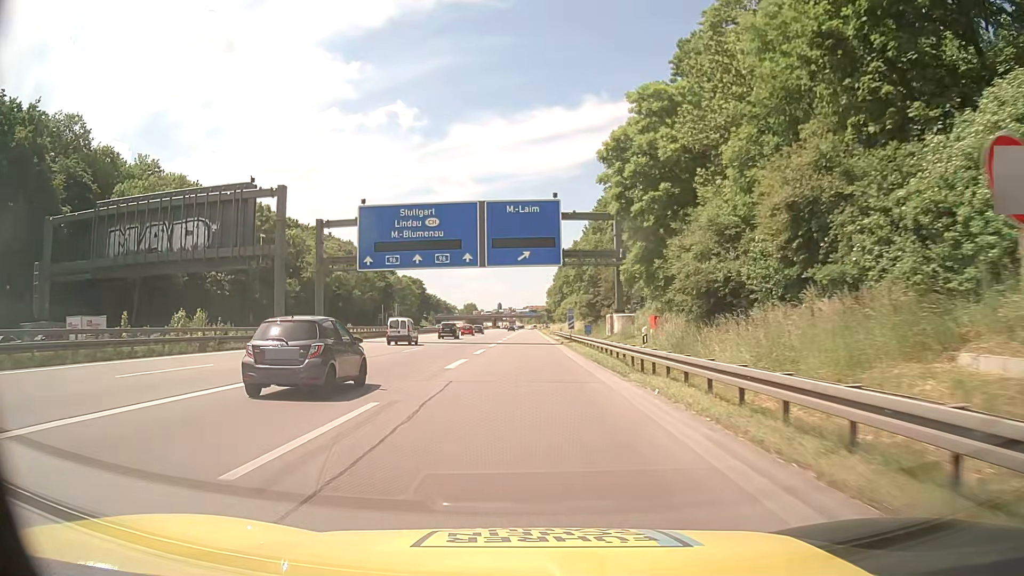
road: motorway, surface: asphalt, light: Day
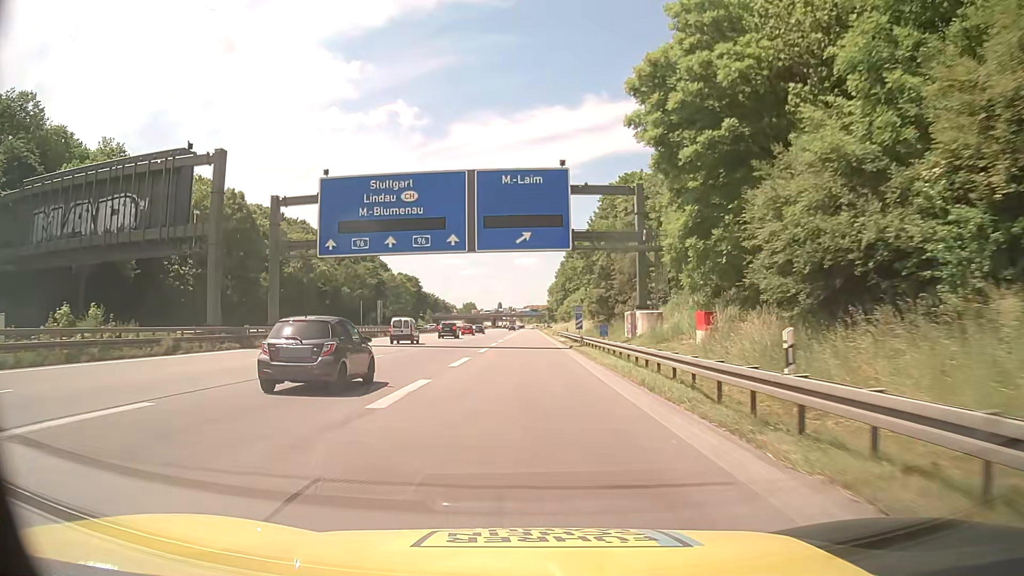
(0.0, +10.5) m; 0°
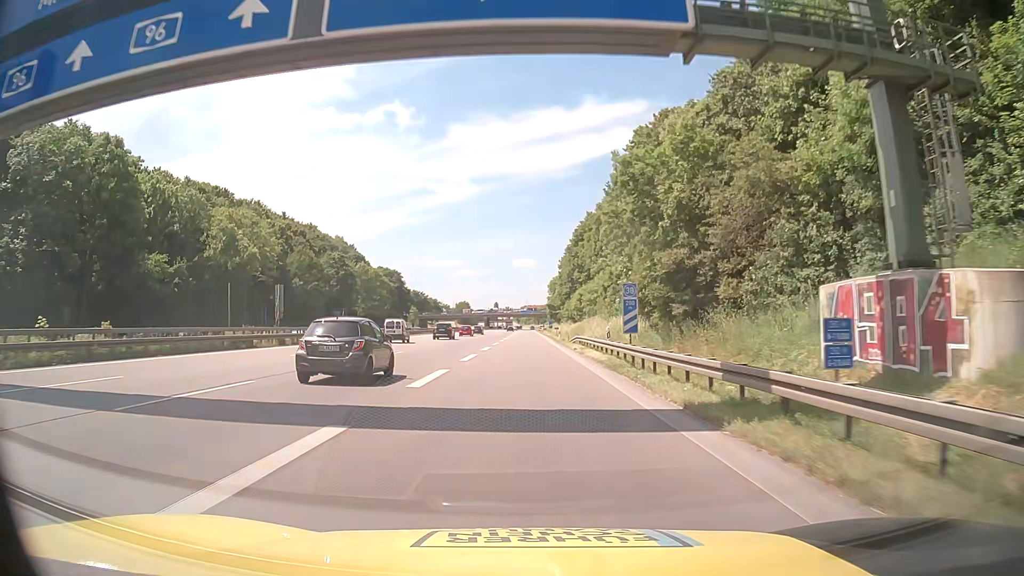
(+0.1, +31.4) m; 0°
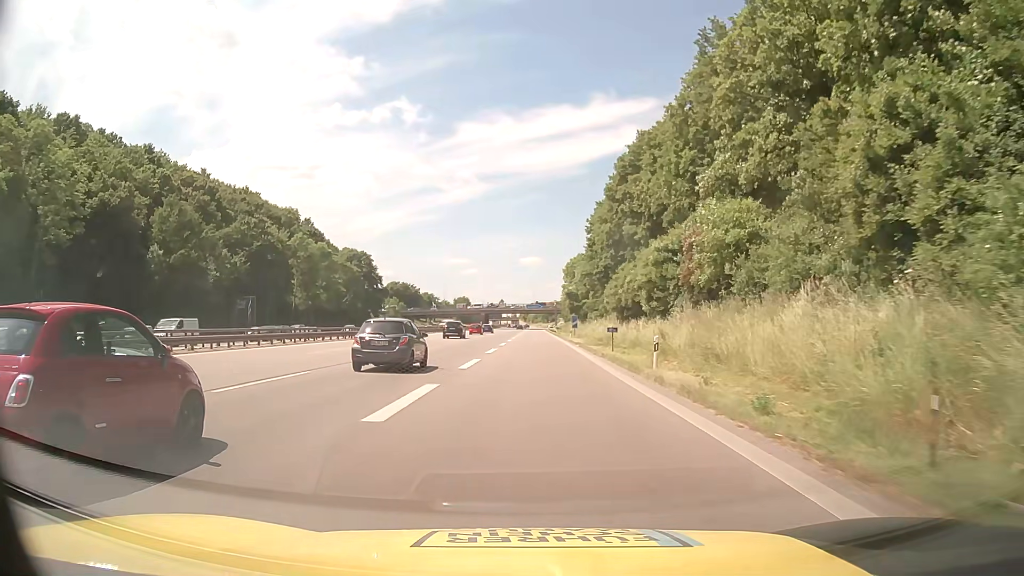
(0.0, +52.2) m; -1°
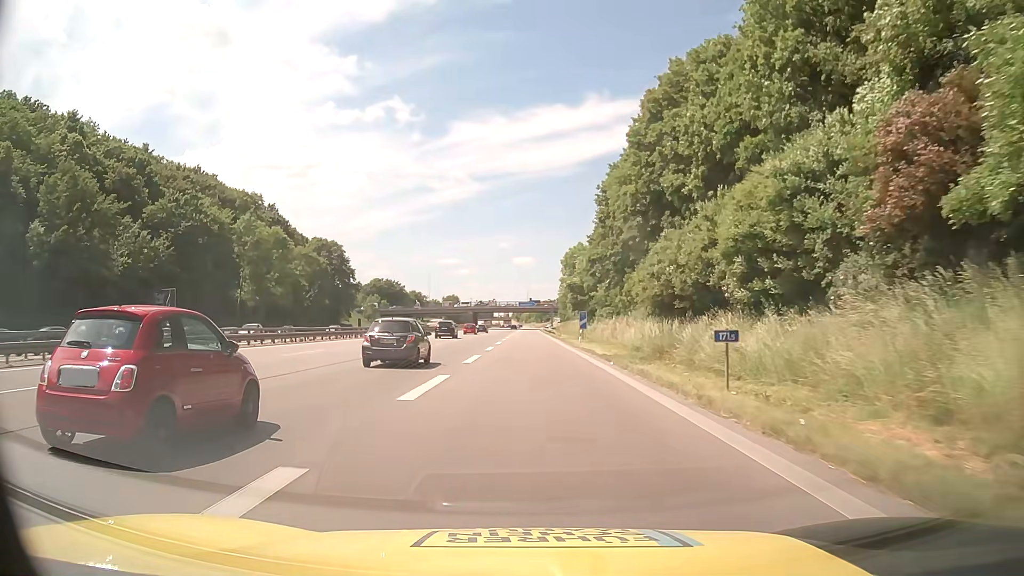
(+0.1, +20.9) m; 0°
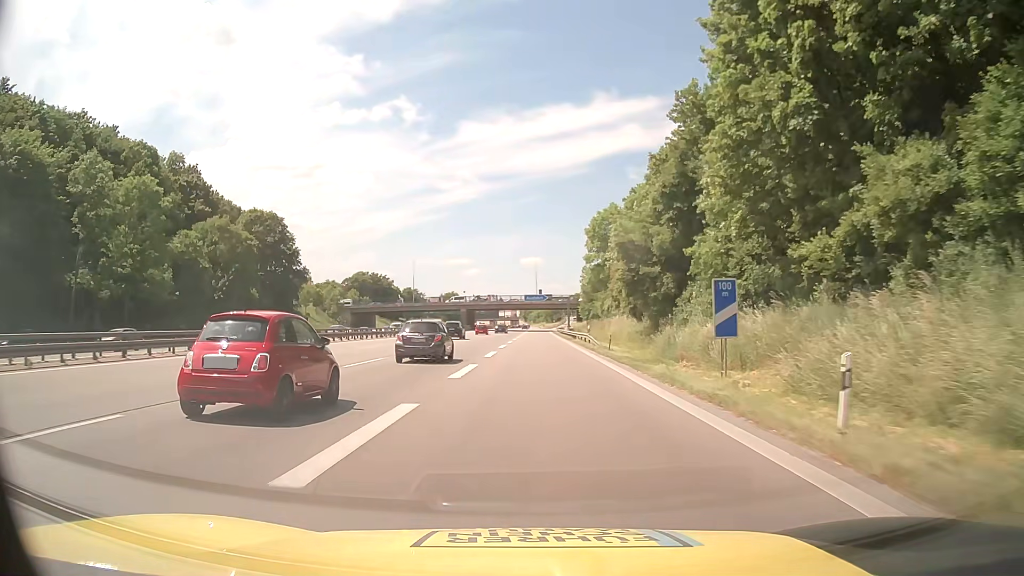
(+0.1, +41.7) m; 0°
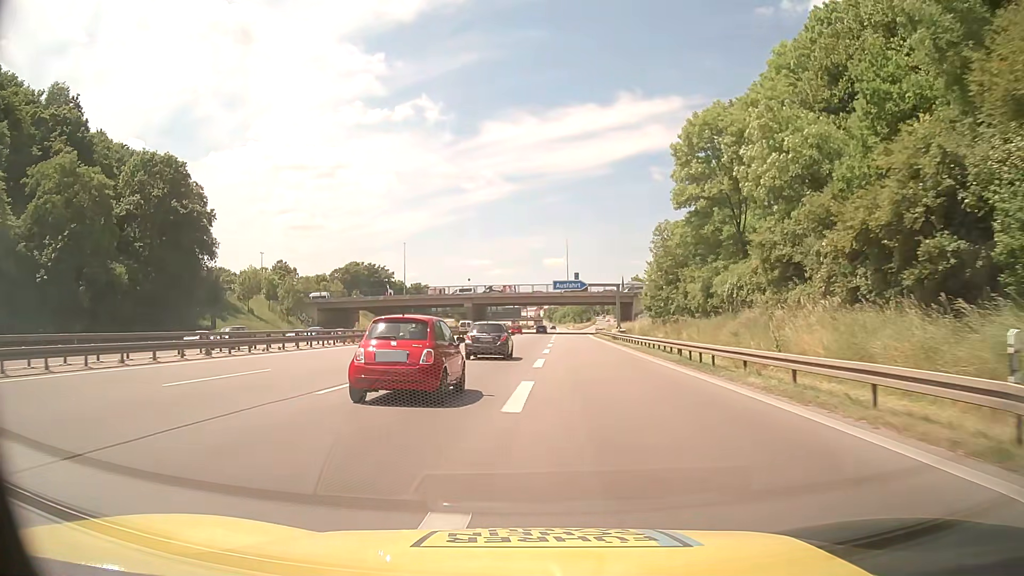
(-0.8, +41.6) m; -2°
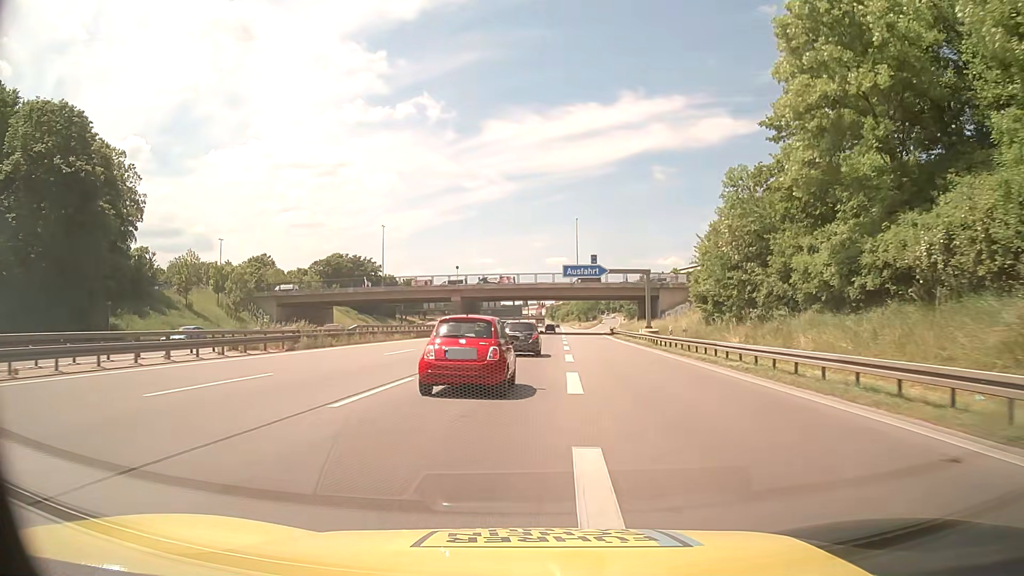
(0.0, +20.7) m; 0°
(0, +10) (0, +20) (0, +30) (0, +40) (+1, +50) (+1, +60) (+2, +70) (+2, +80) (+3, +90) (+3, +100) m
